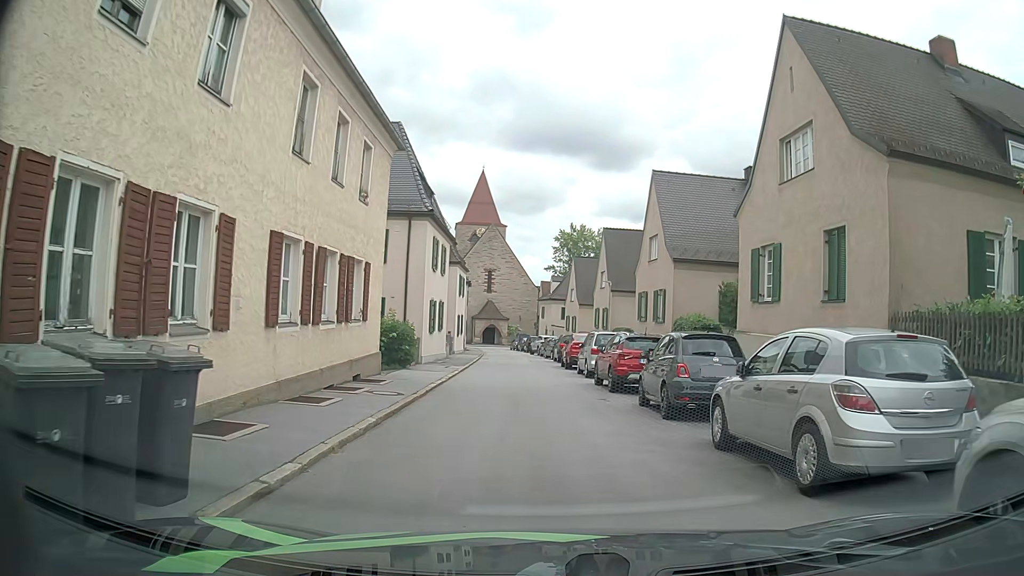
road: residential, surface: asphalt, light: Day
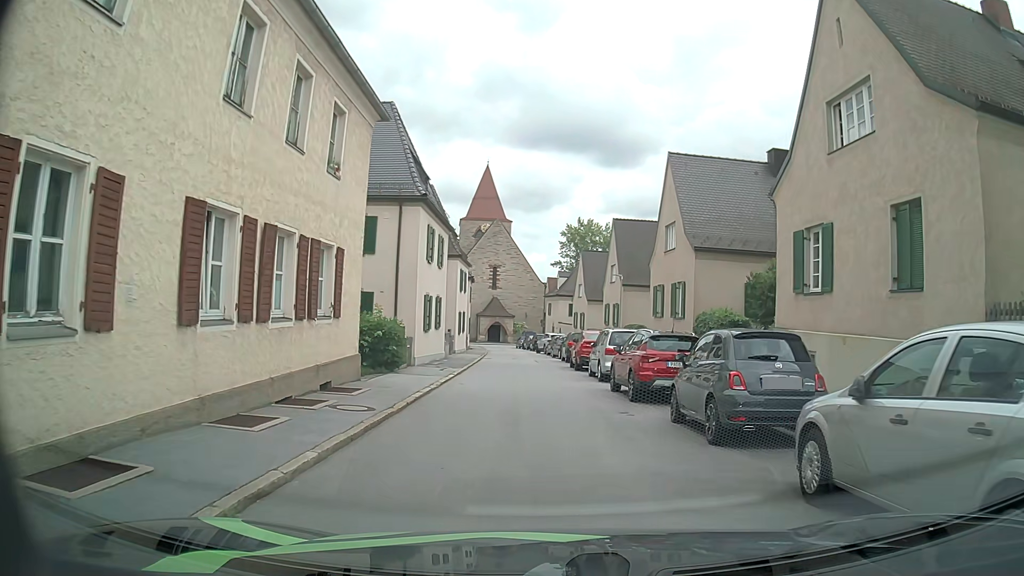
(+0.1, +2.9) m; +1°
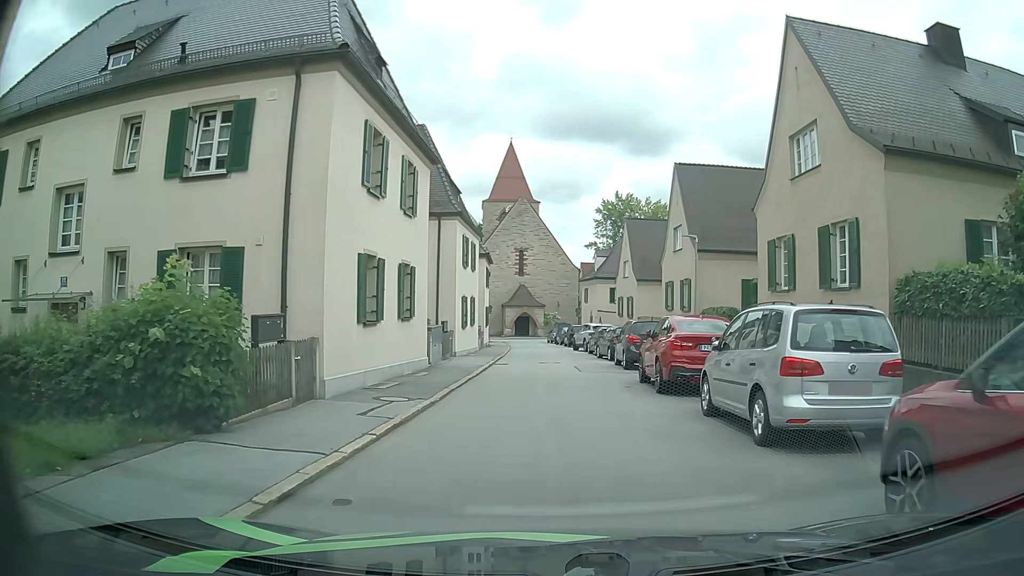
(-0.3, +13.0) m; -3°
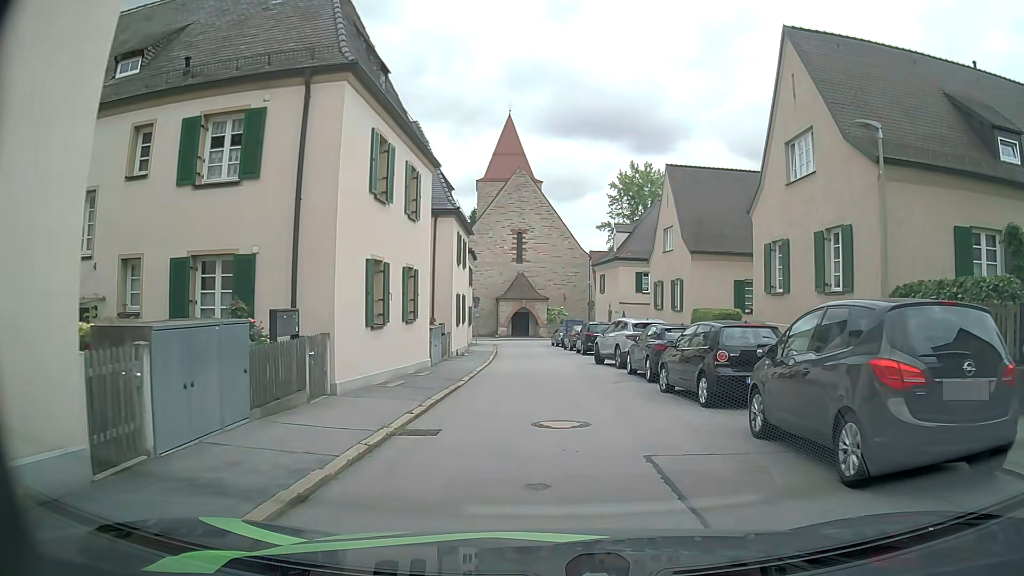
(0.0, +16.2) m; -1°
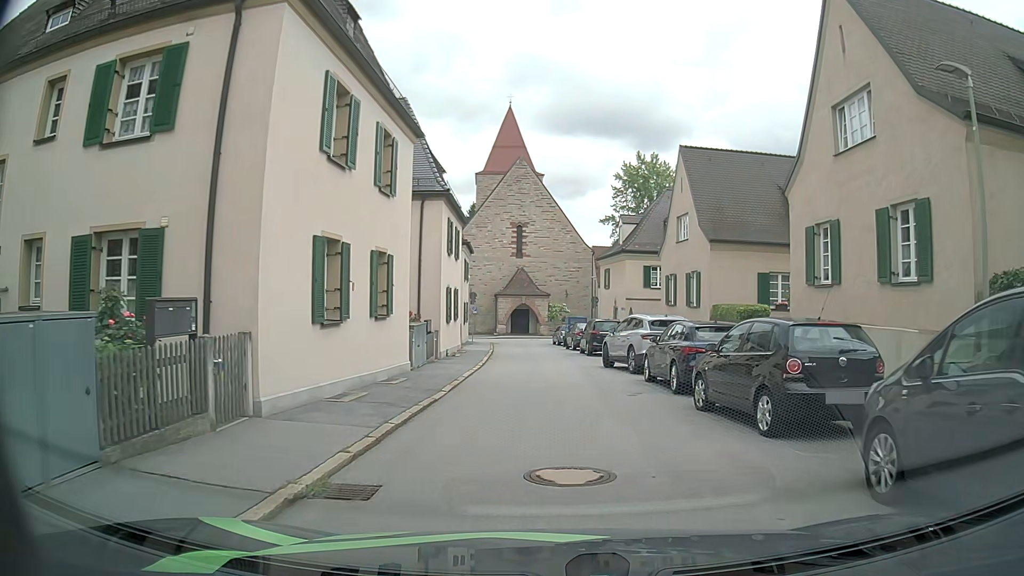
(0.0, +3.3) m; 0°
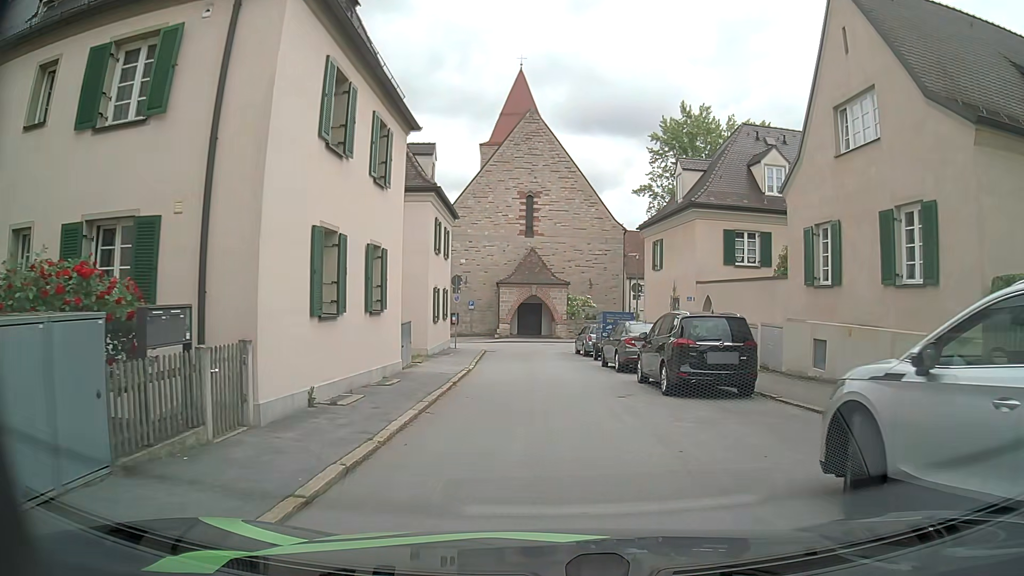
(-0.1, +16.7) m; -2°
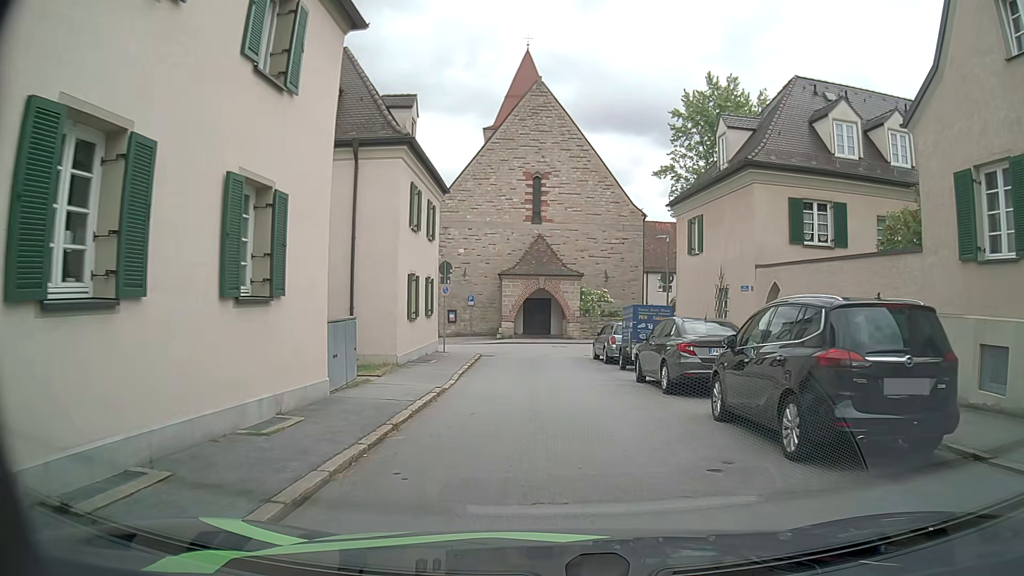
(0.0, +6.6) m; +1°
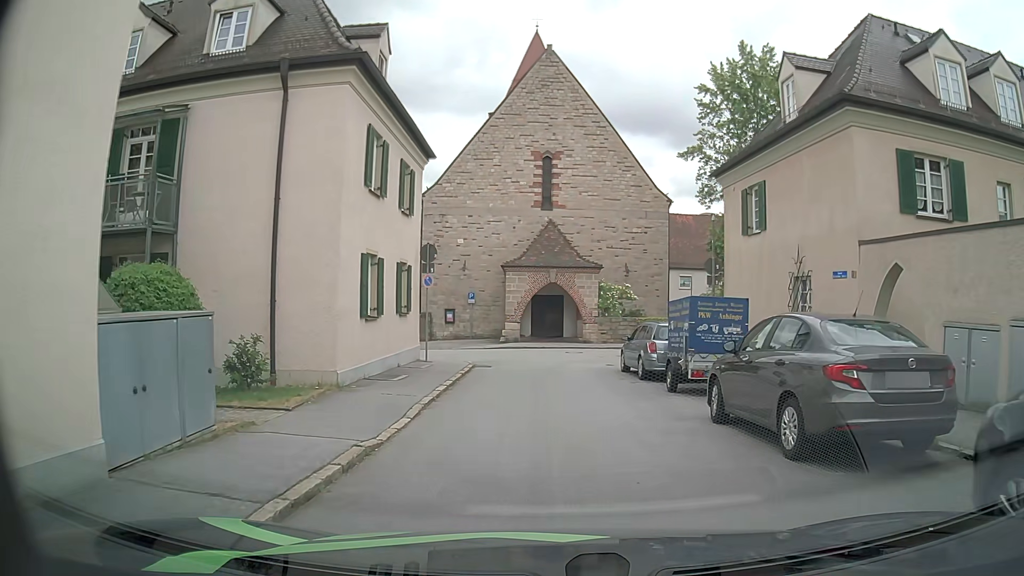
(-0.1, +6.3) m; -3°
